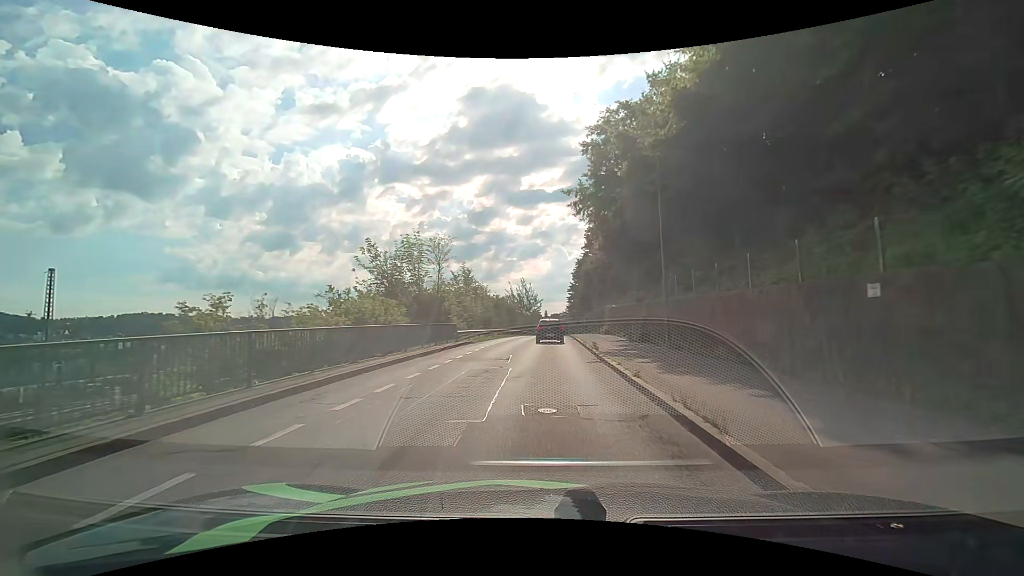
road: residential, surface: asphalt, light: Day
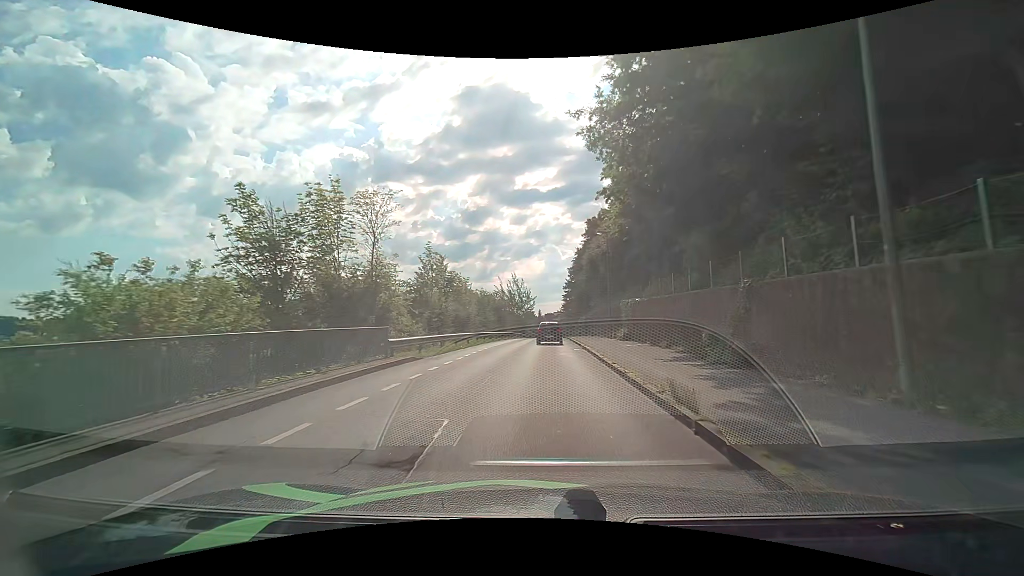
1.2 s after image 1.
(+0.1, +12.1) m; +1°
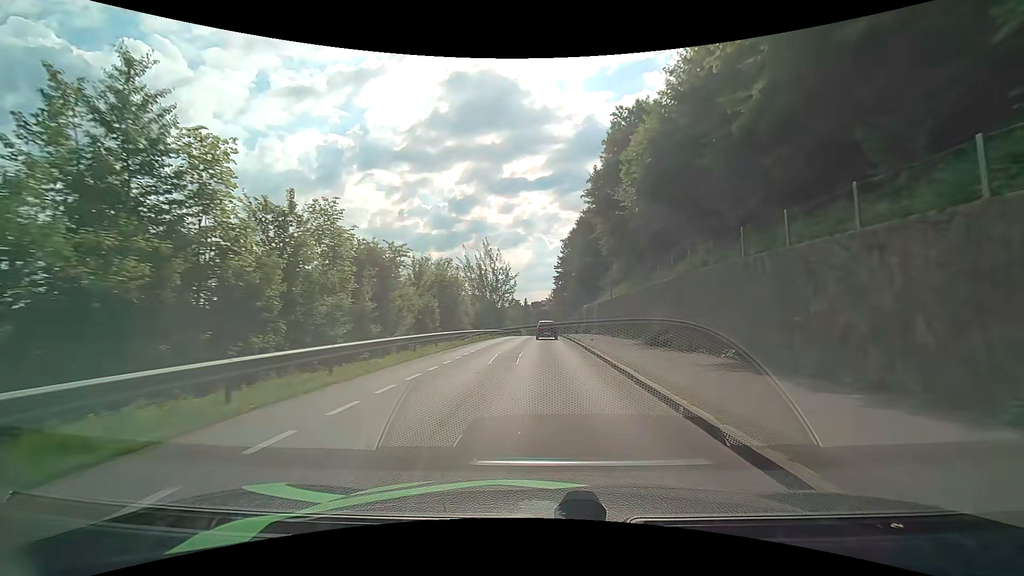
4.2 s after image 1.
(+0.3, +32.8) m; +2°
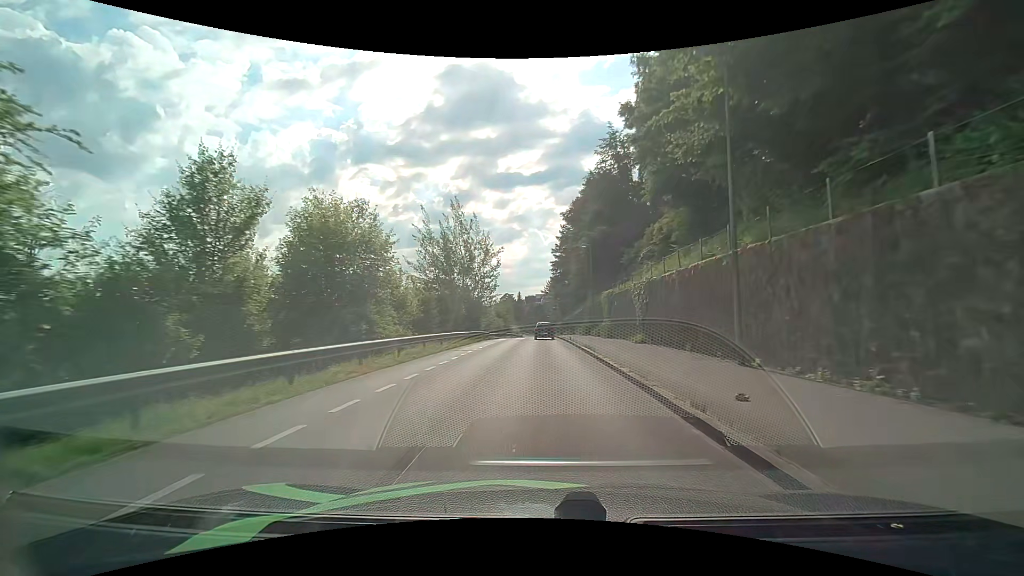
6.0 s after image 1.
(+0.1, +22.1) m; 0°
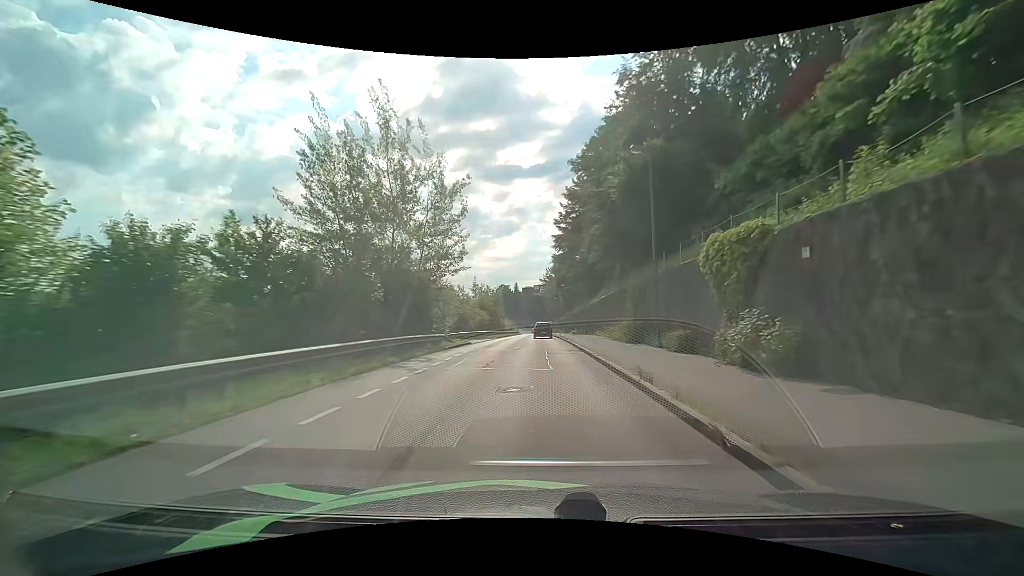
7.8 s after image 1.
(0.0, +23.3) m; 0°
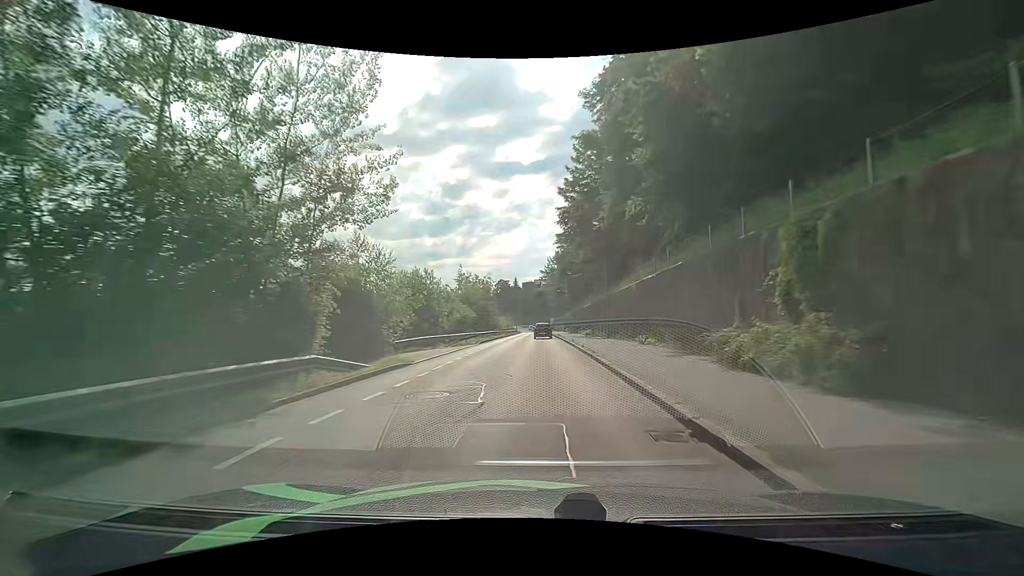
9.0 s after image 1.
(0.0, +16.0) m; 0°
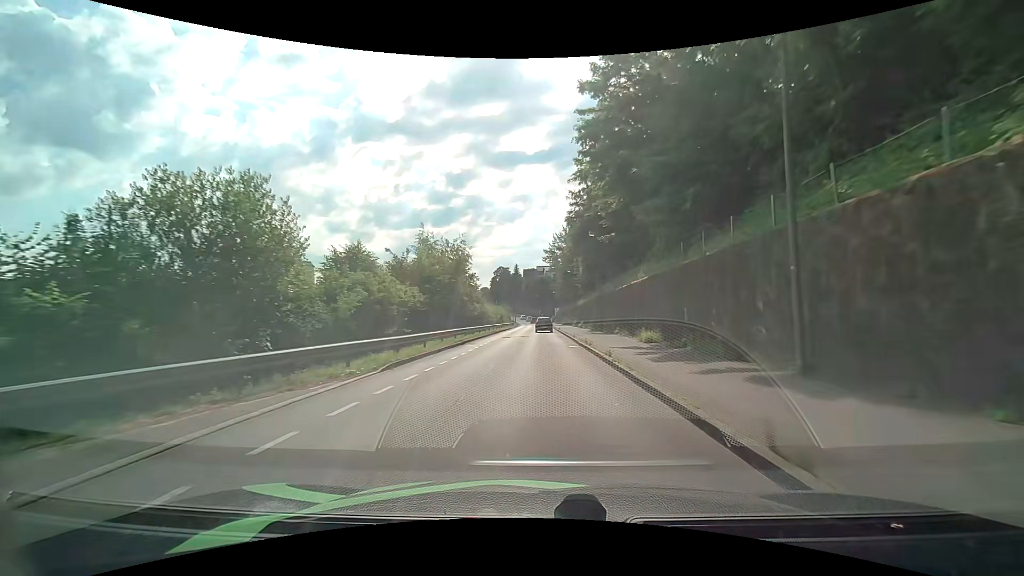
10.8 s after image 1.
(-0.1, +23.9) m; 0°
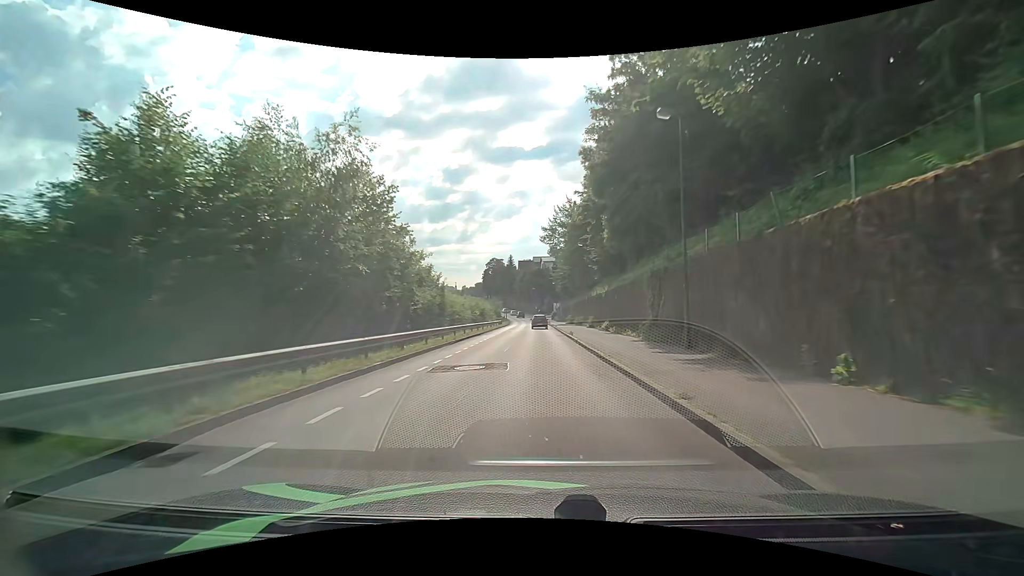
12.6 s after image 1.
(0.0, +23.1) m; 0°
(0, +10) (0, +20) (0, +30) (0, +40) (+1, +50) (+1, +60) (+1, +70) (+1, +80) (0, +90) (0, +100) m
